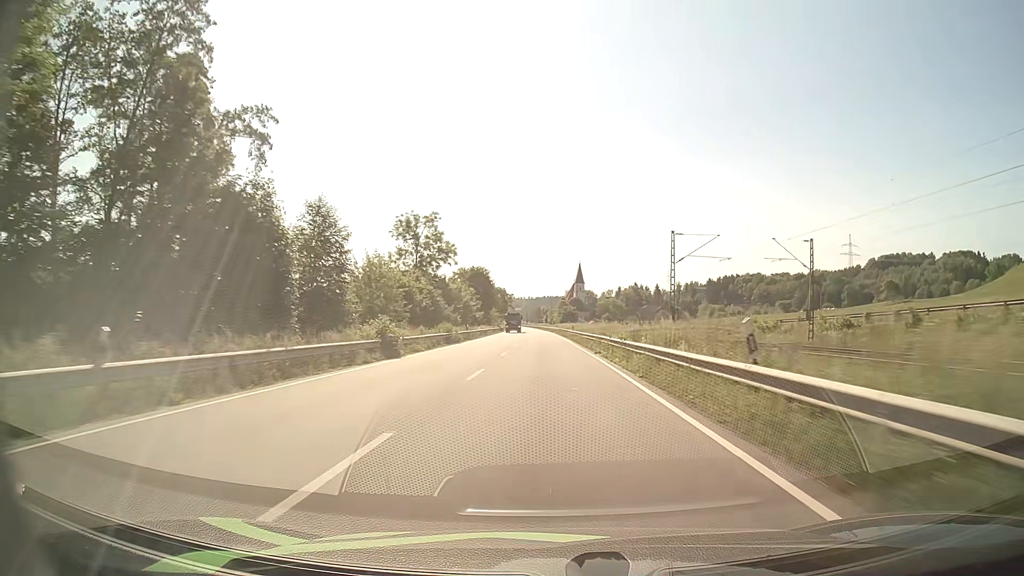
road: primary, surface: asphalt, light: Day
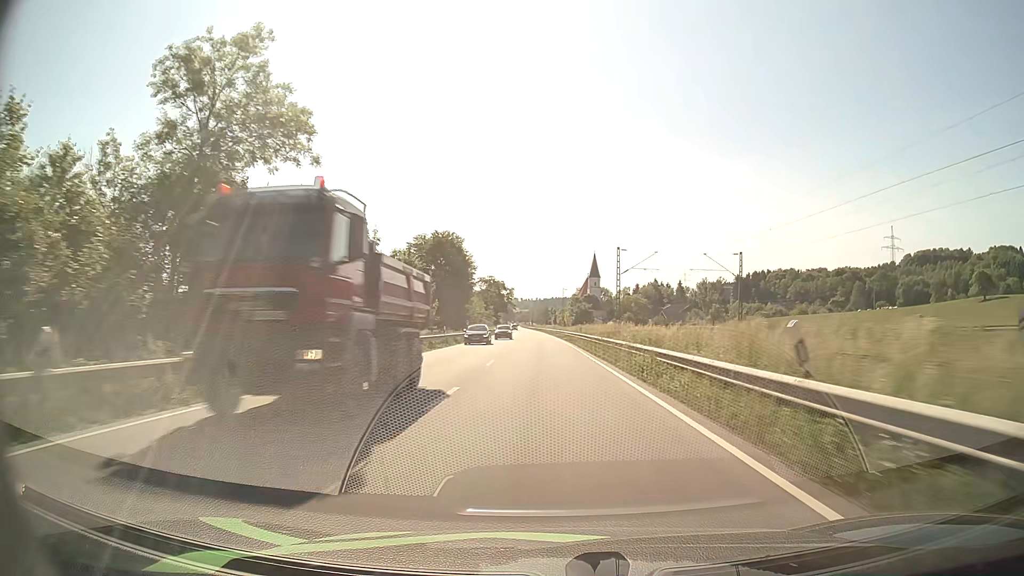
(-0.5, +54.0) m; -1°
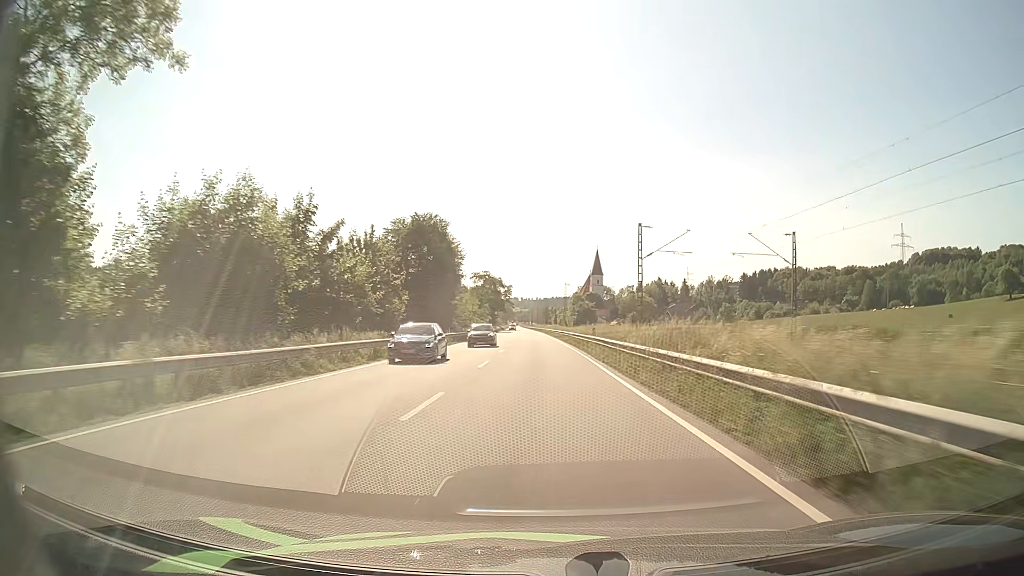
(0.0, +13.2) m; 0°
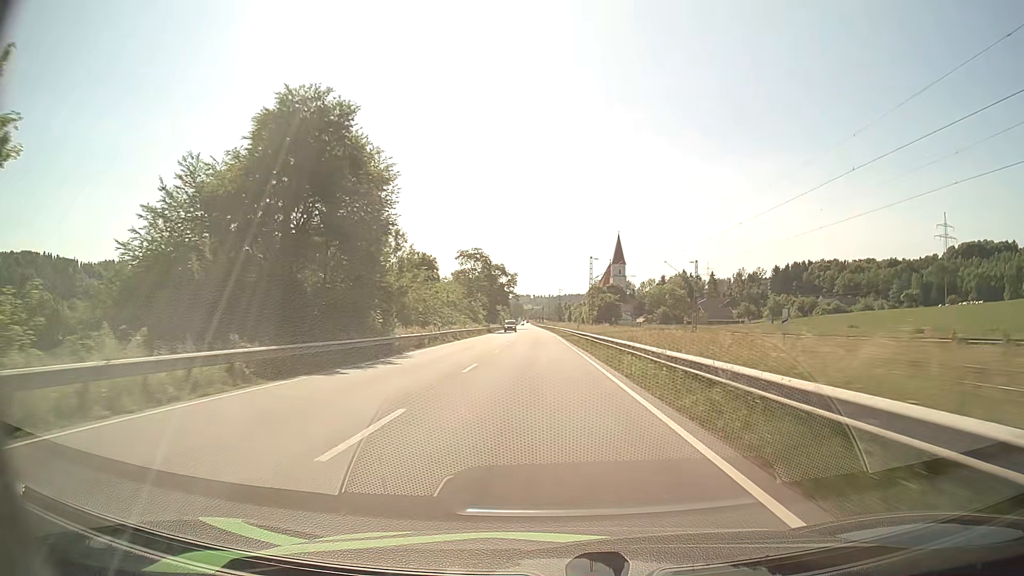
(-0.2, +39.3) m; -1°
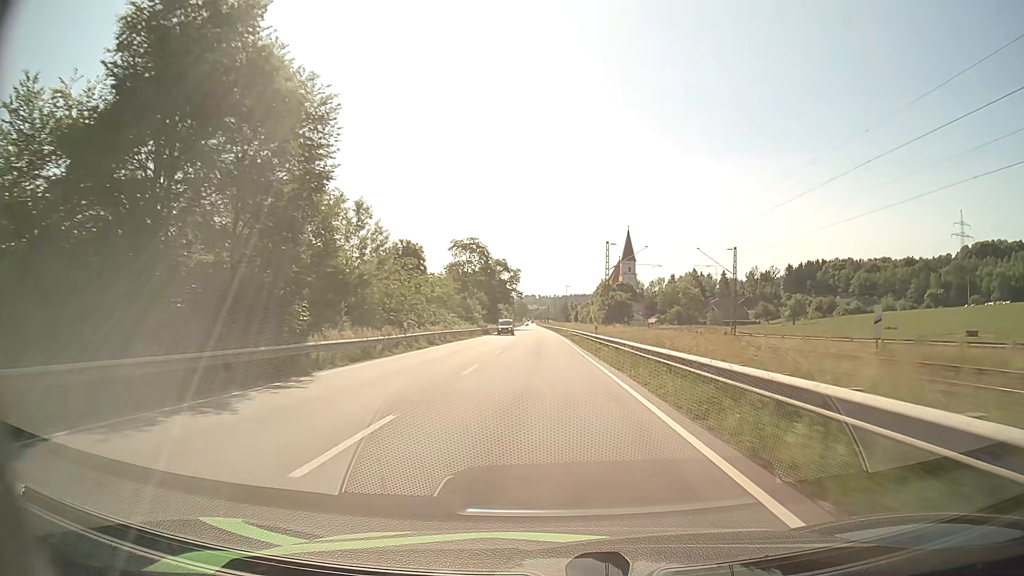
(-0.1, +12.9) m; -1°
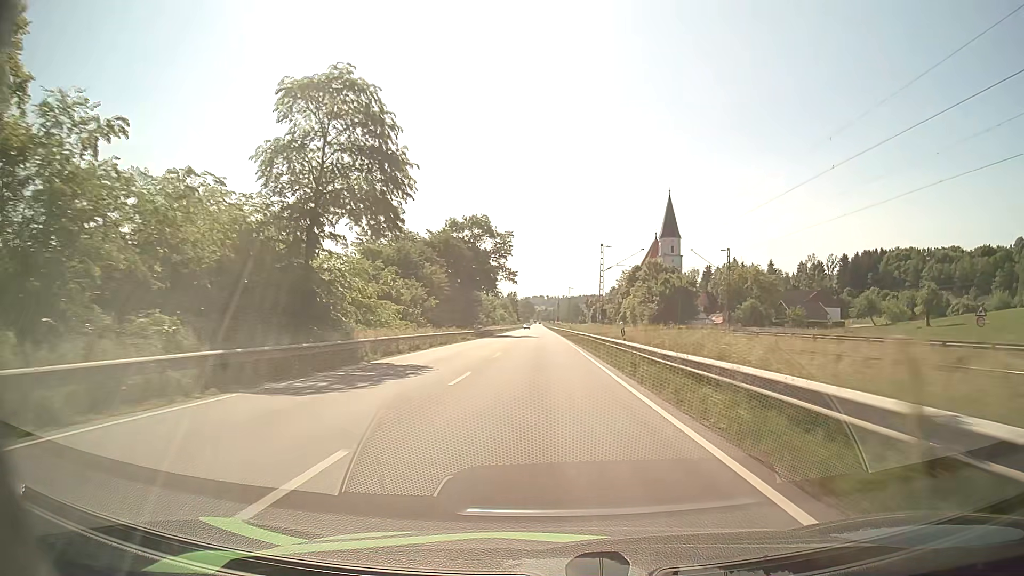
(-0.5, +63.2) m; -1°
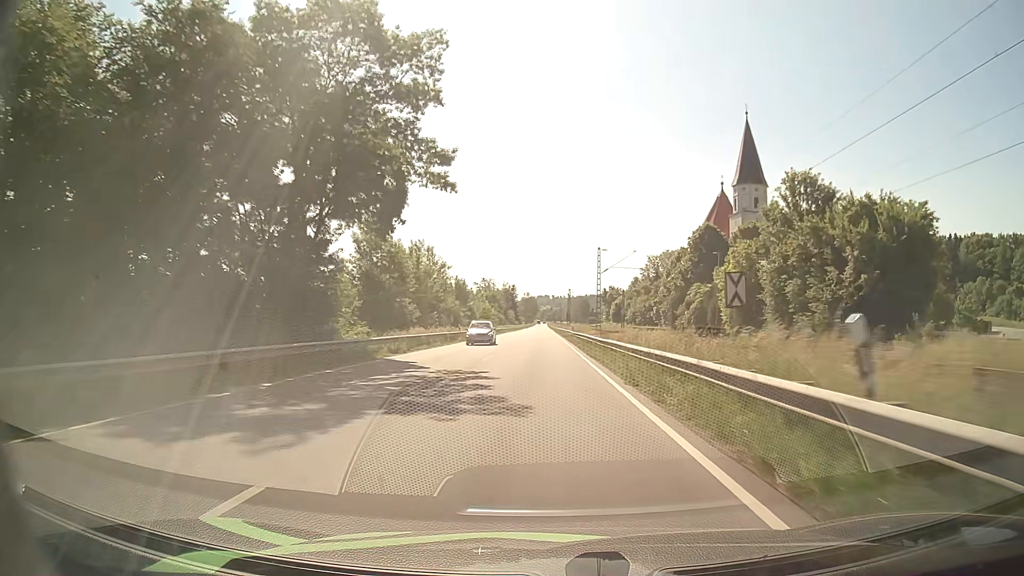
(0.0, +62.3) m; 0°
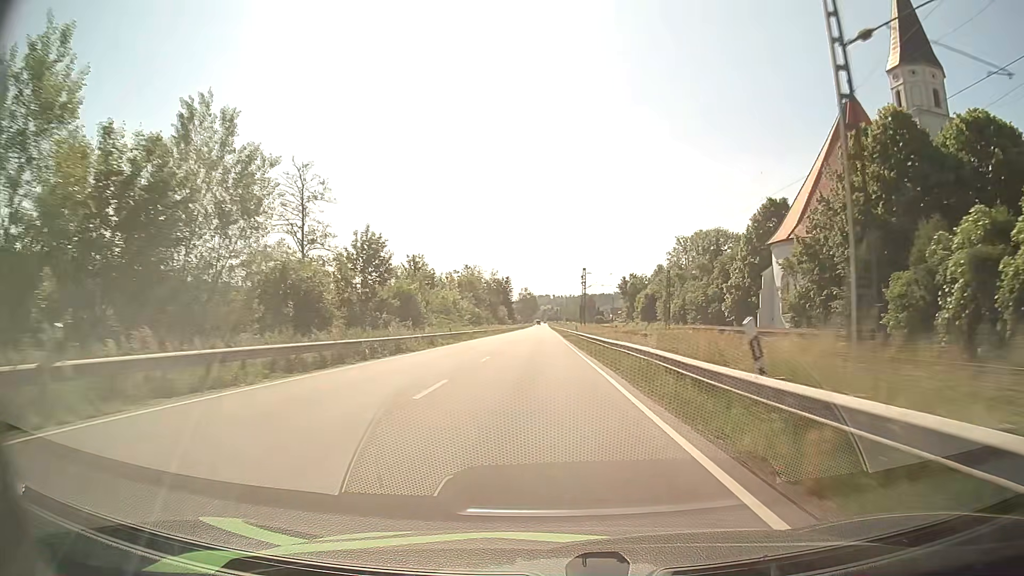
(-0.2, +49.7) m; 0°
(0, +10) (0, +20) (0, +30) (0, +40) (0, +50) (0, +60) (0, +70) (0, +80) (-1, +90) (-1, +100) m
